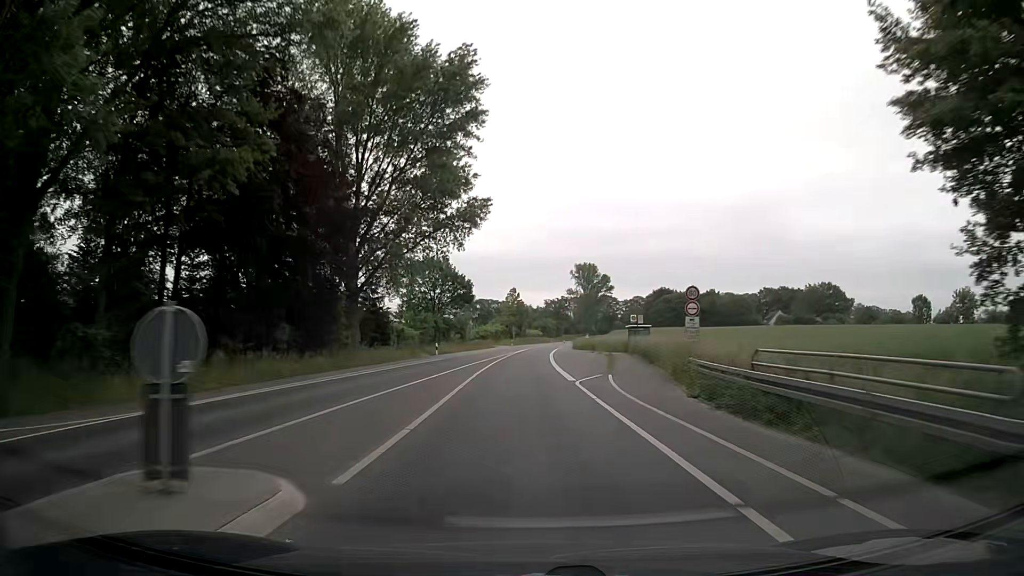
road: secondary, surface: asphalt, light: Day
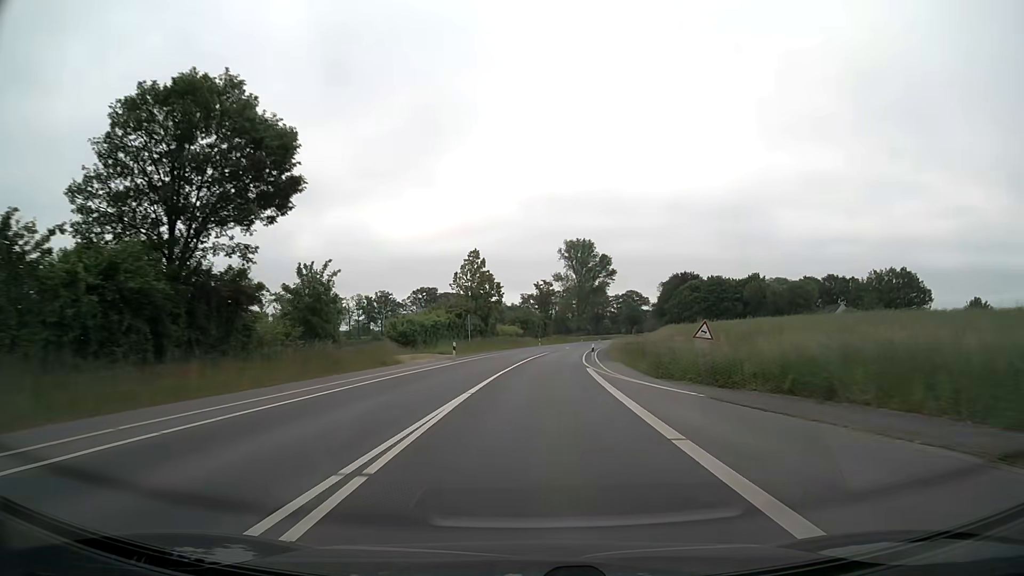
(+0.2, +63.6) m; +2°
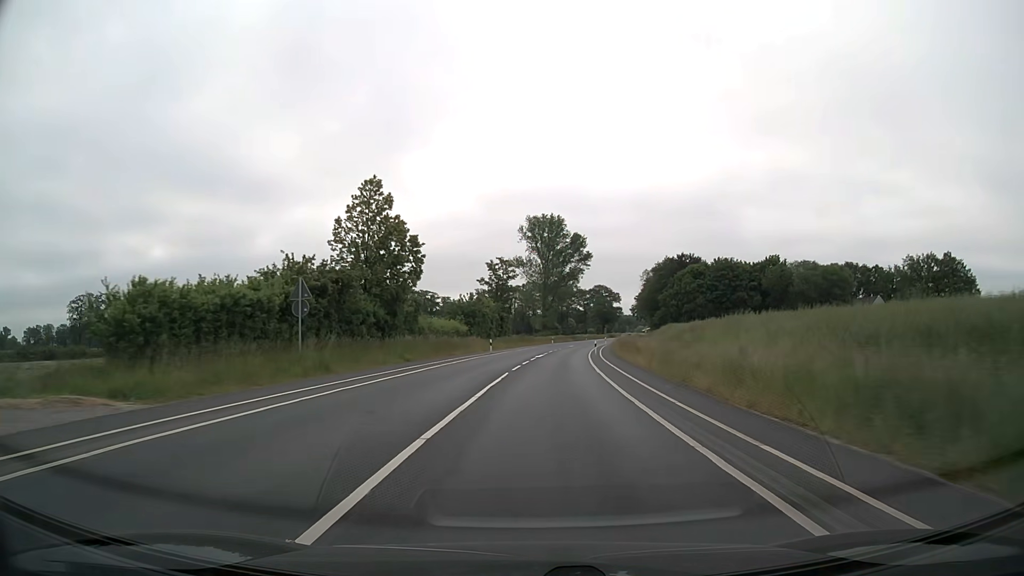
(+1.1, +38.0) m; +4°
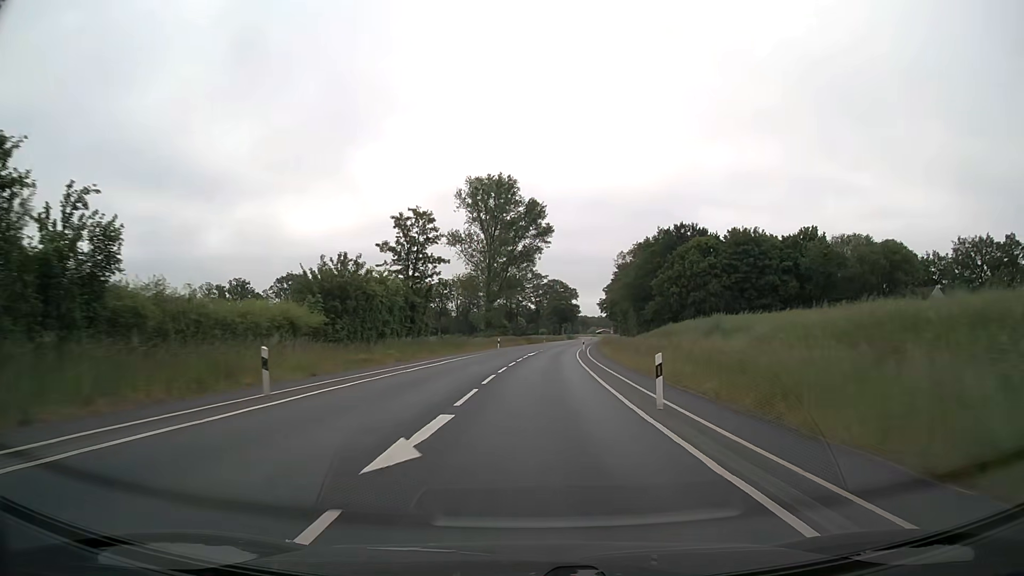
(+1.4, +37.9) m; +4°
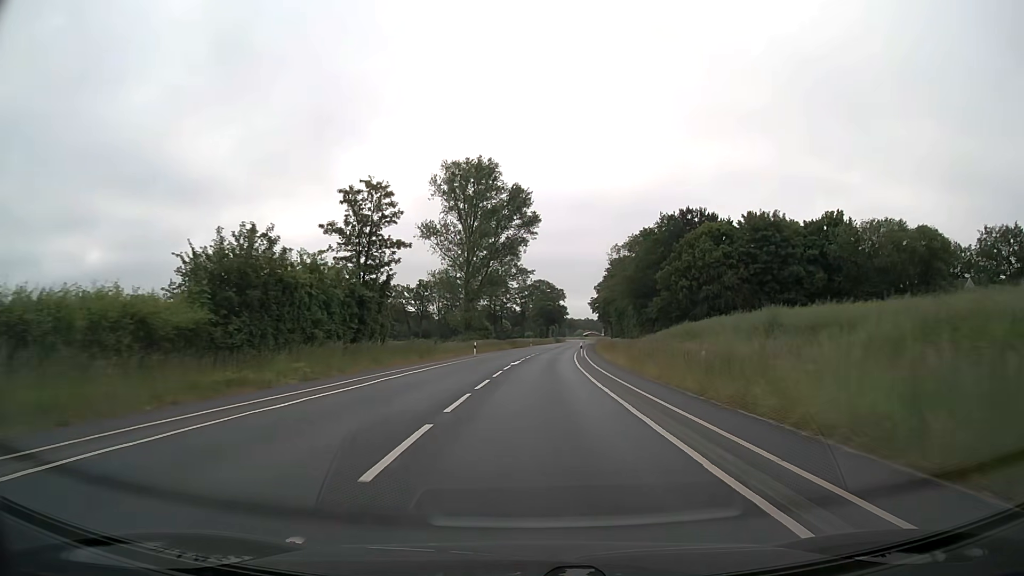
(+0.1, +12.6) m; +1°
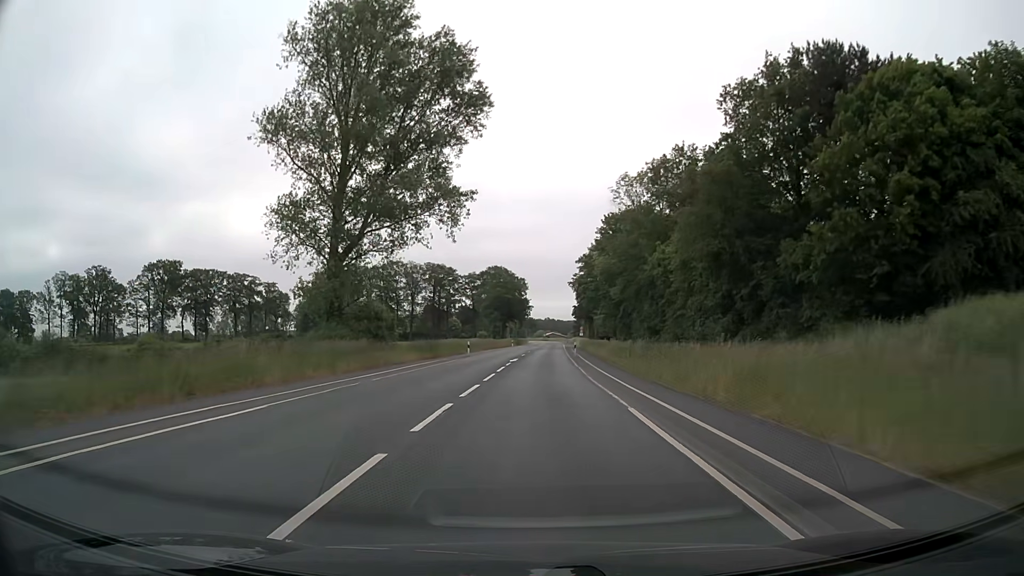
(+1.6, +50.6) m; +4°
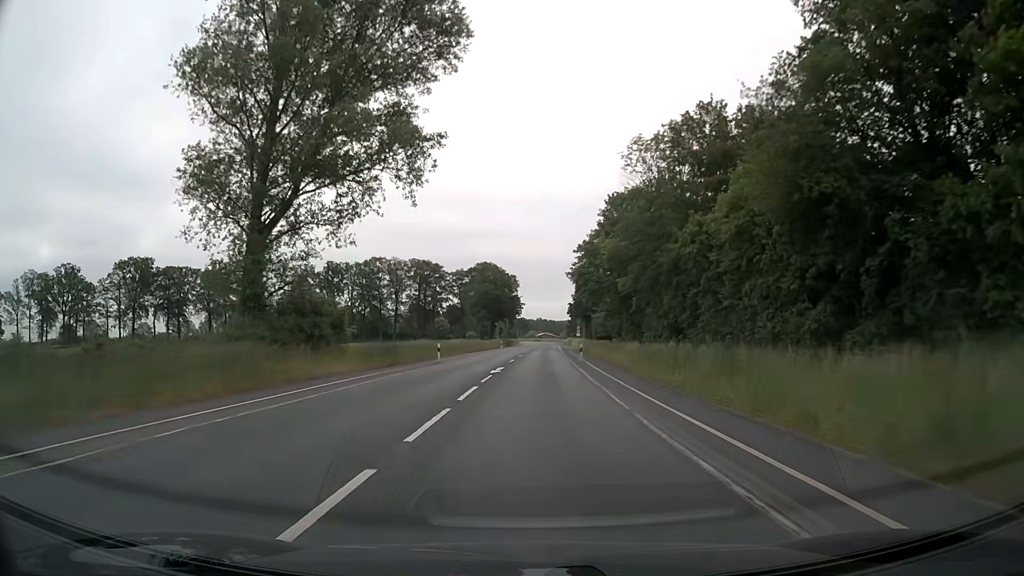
(+0.1, +12.6) m; +1°
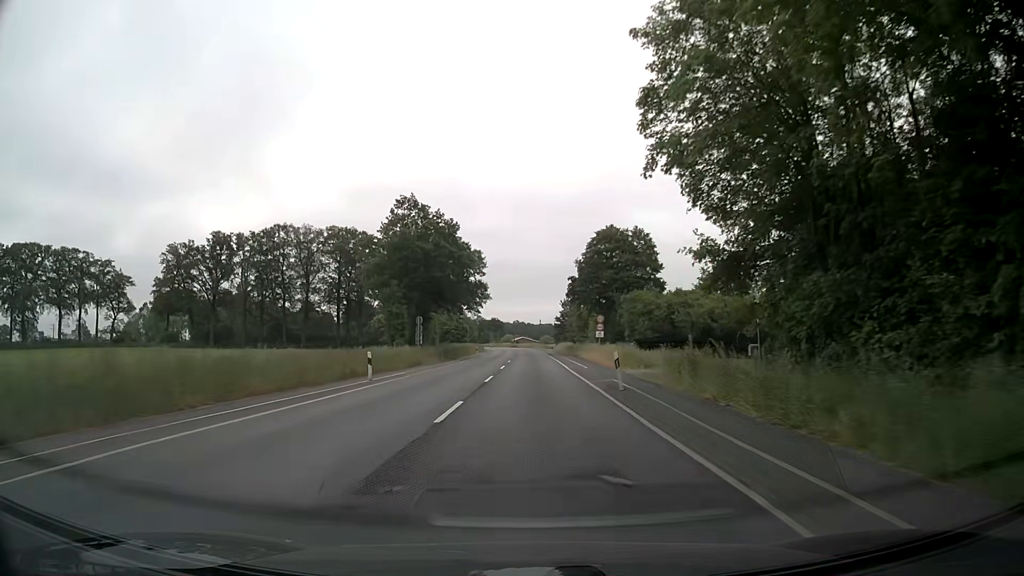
(+1.3, +63.3) m; +2°
(0, +10) (0, +20) (0, +30) (0, +40) (0, +50) (0, +60) (0, +70) (0, +80) (0, +90) (0, +100) m
